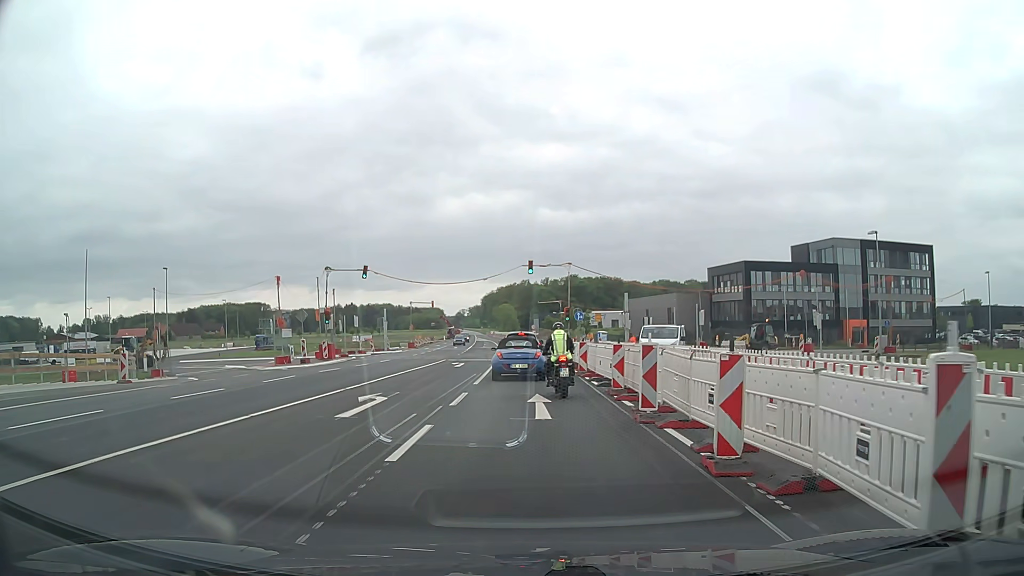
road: primary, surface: asphalt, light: Day
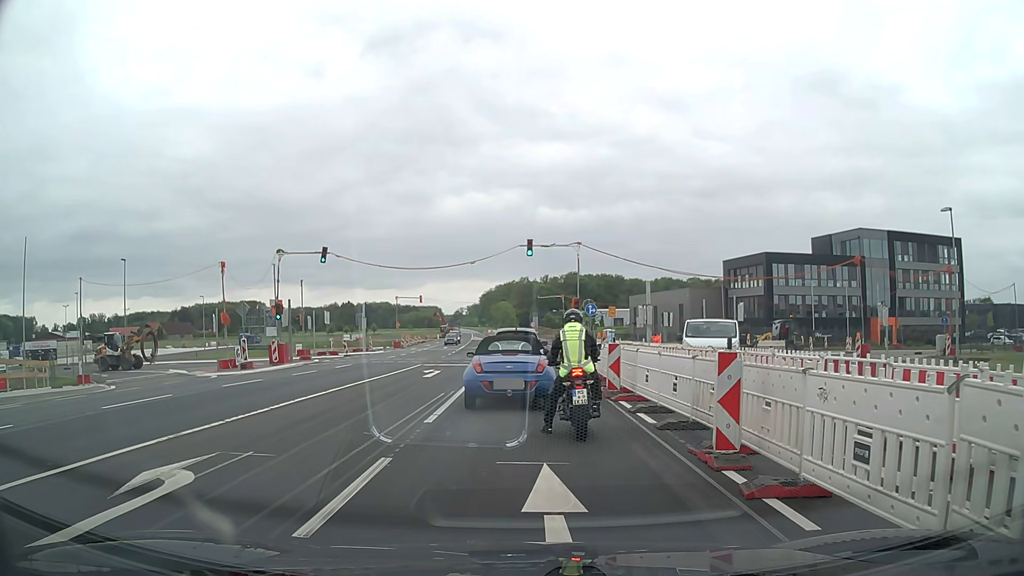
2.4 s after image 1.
(+0.1, +8.8) m; 0°
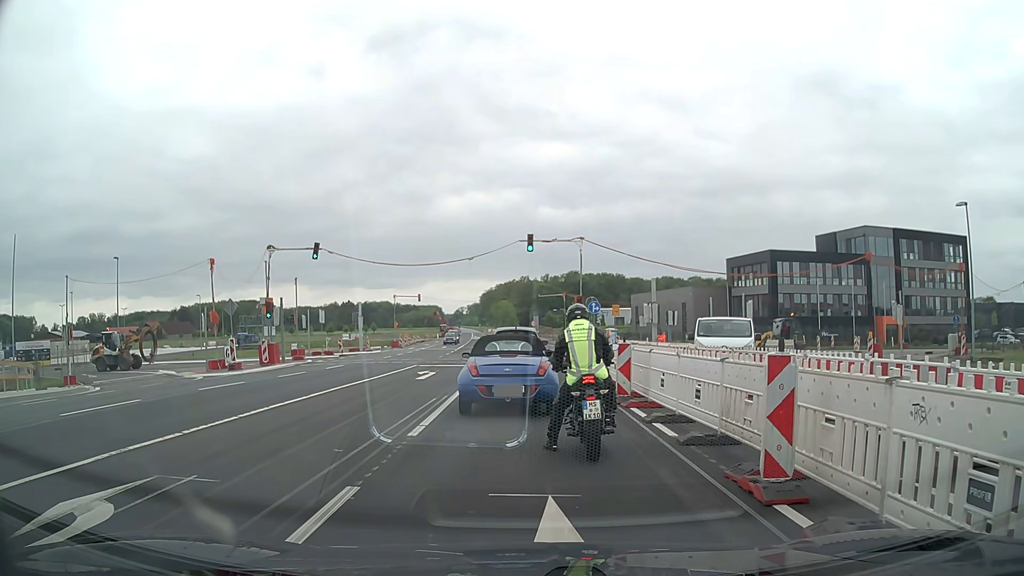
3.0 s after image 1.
(0.0, +1.4) m; +1°
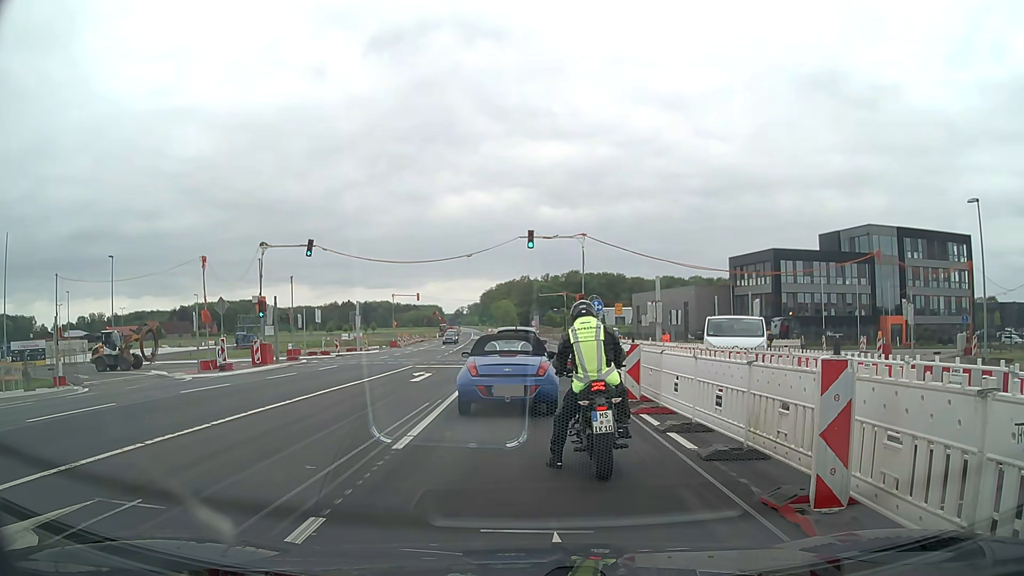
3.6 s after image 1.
(0.0, +1.0) m; -1°
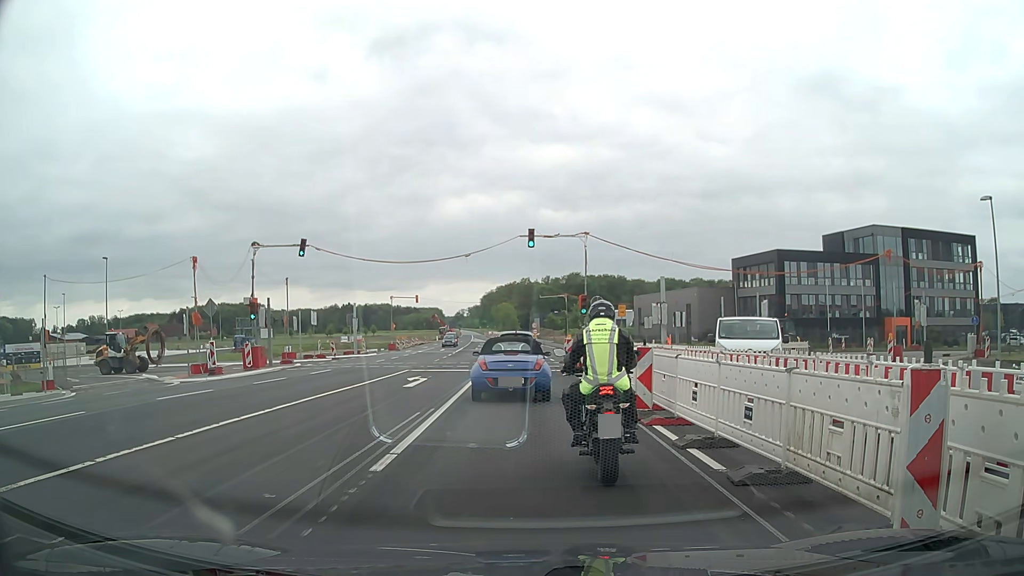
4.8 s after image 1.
(0.0, +1.1) m; 0°
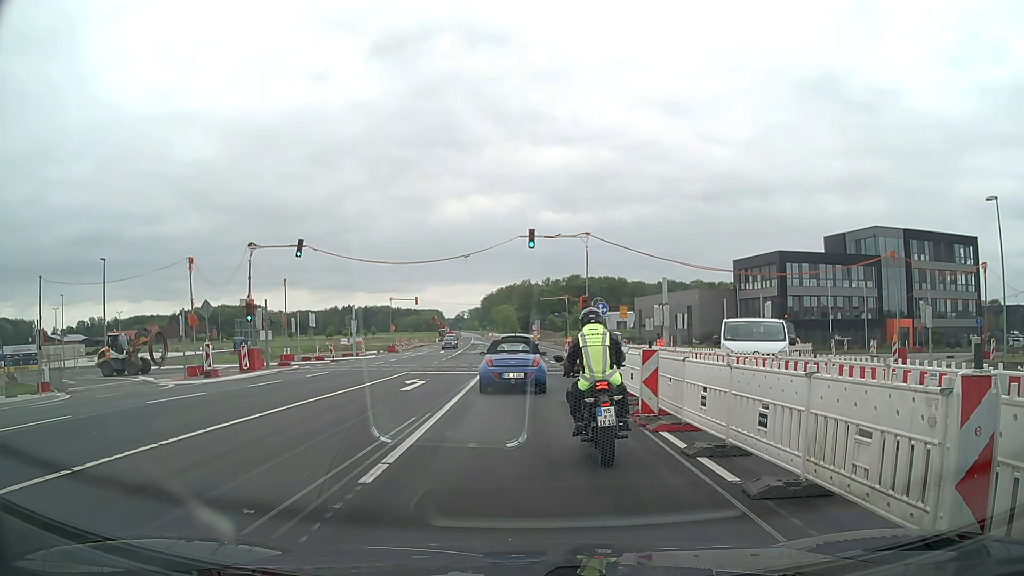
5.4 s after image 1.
(0.0, +0.5) m; 0°
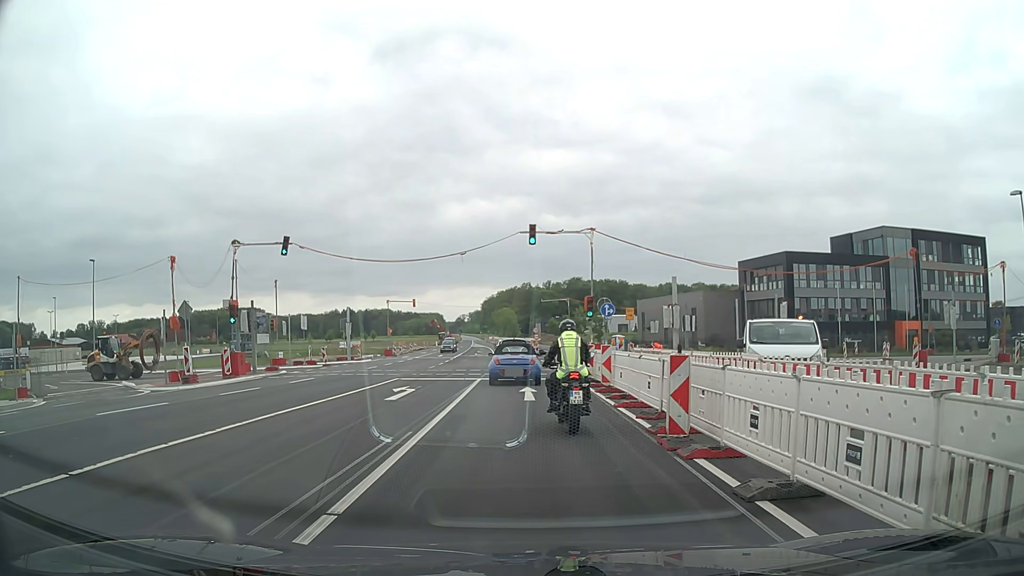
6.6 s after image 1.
(0.0, +2.2) m; -1°
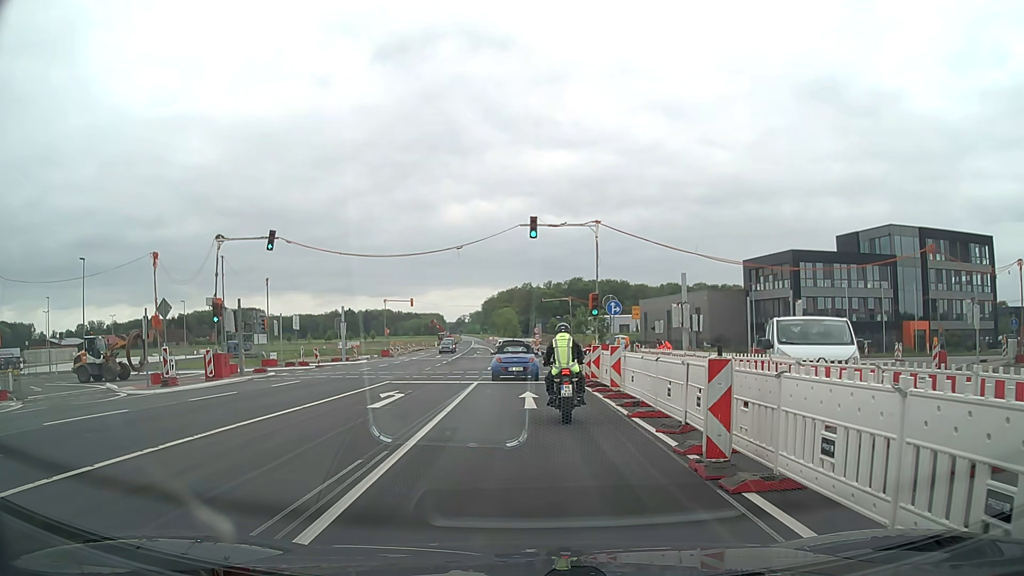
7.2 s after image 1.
(0.0, +1.9) m; +1°
(0, +10) (0, +20) (0, +30) (-1, +40) (-1, +50) (-1, +60) (-2, +70) (-2, +80) (-3, +90) (-4, +100) m
